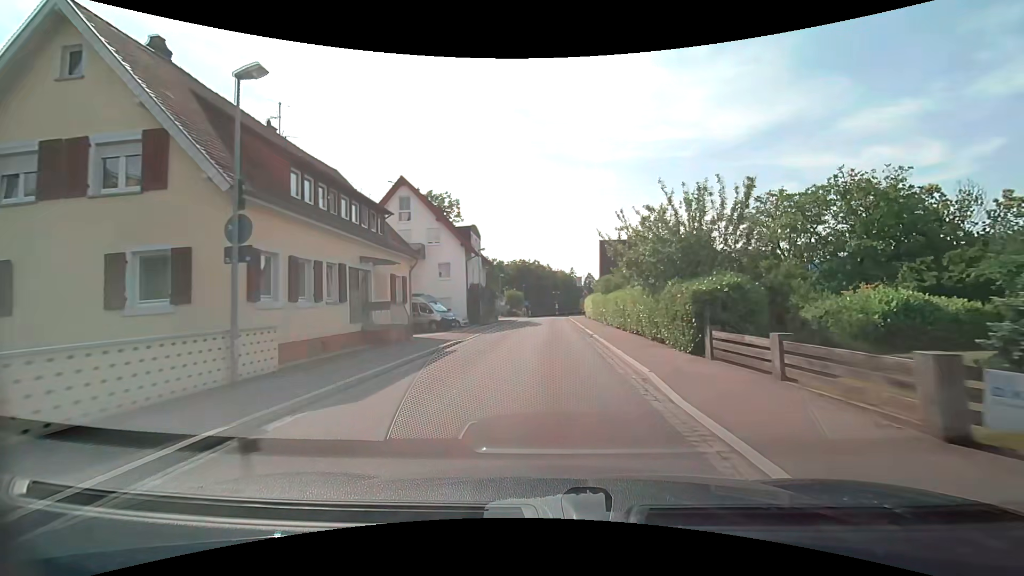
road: tertiary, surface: asphalt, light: Day
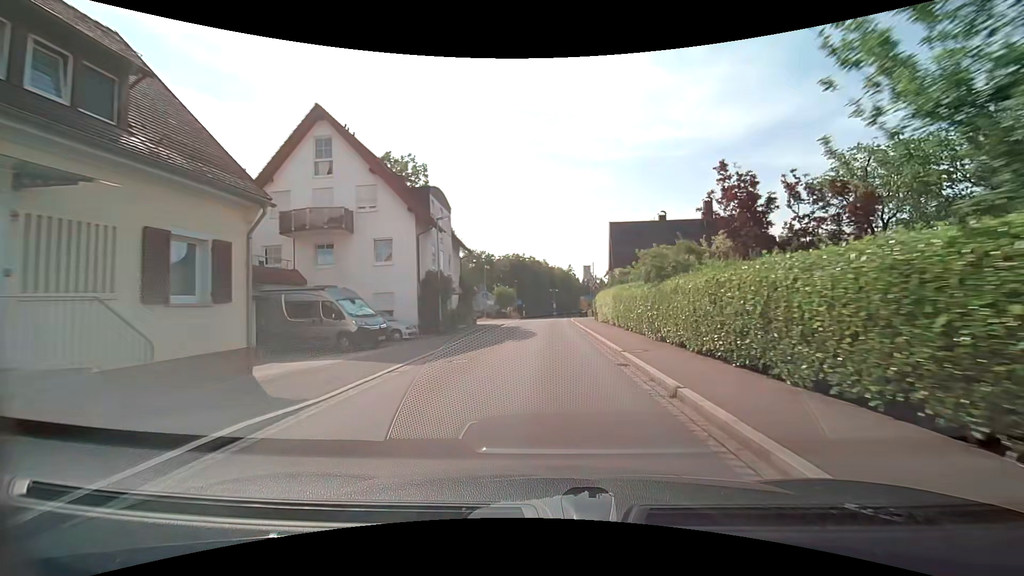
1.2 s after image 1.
(0.0, +14.1) m; 0°
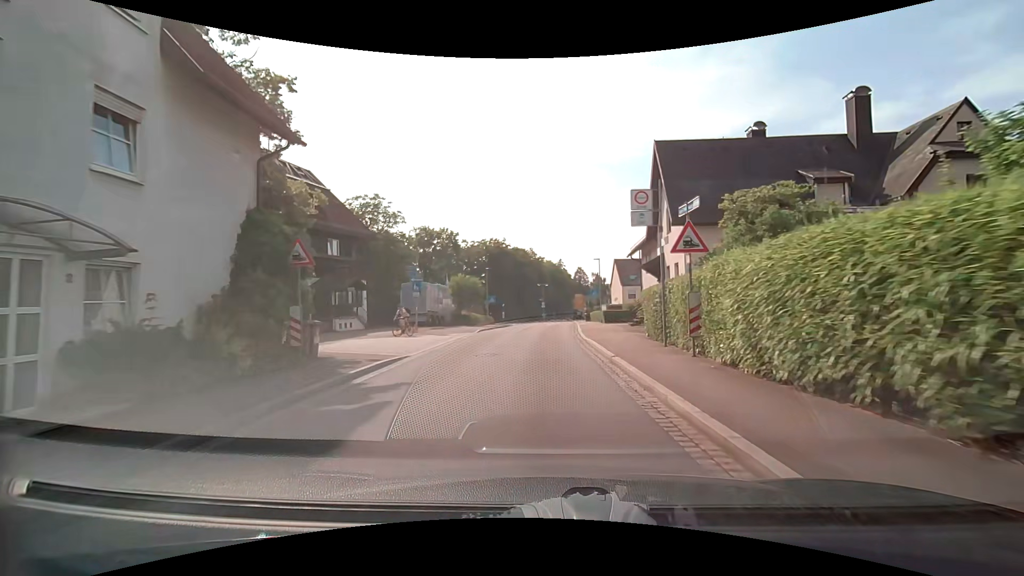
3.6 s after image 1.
(+0.4, +26.3) m; +2°
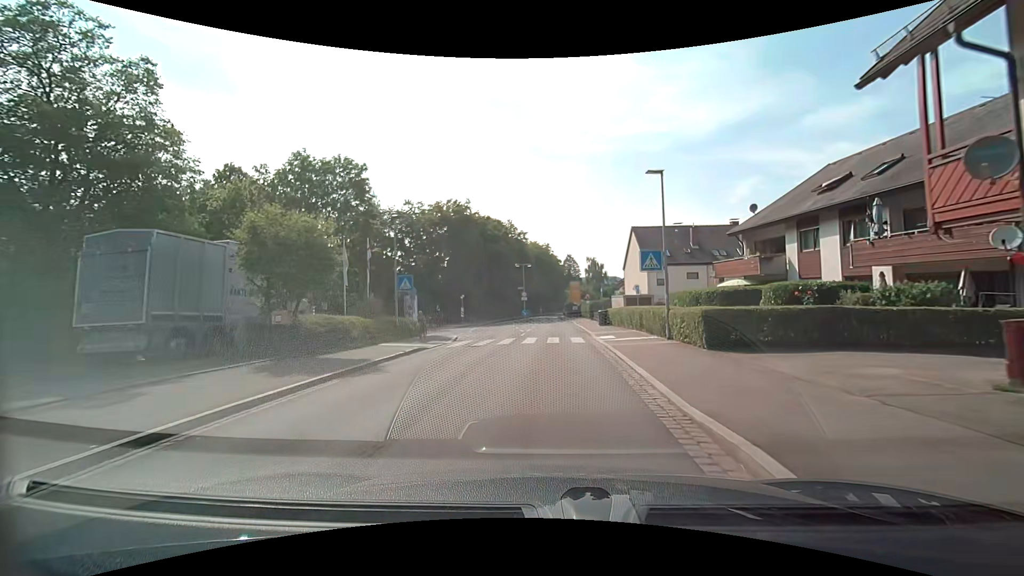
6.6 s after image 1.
(+0.3, +29.9) m; +1°
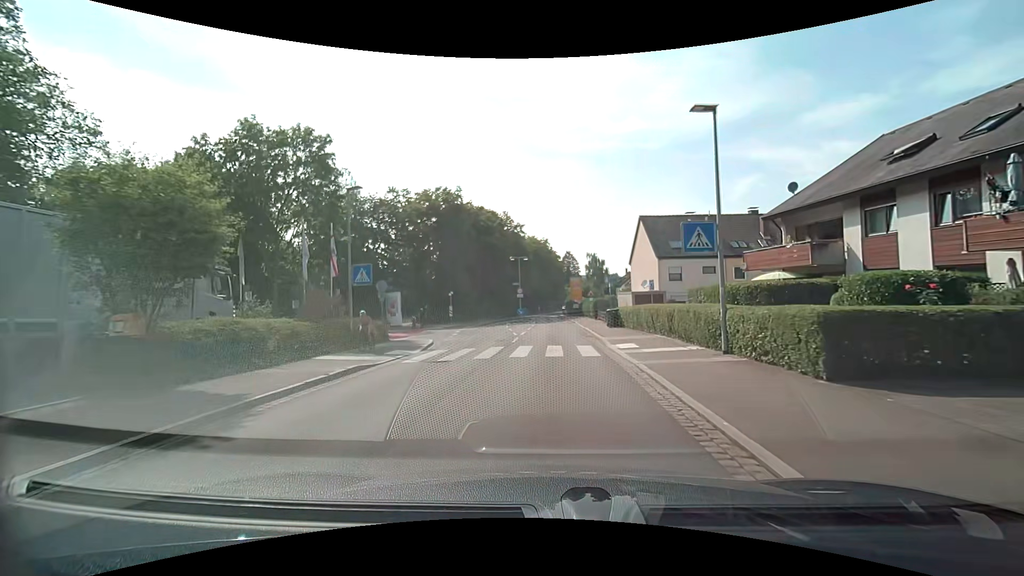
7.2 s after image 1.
(0.0, +5.7) m; 0°
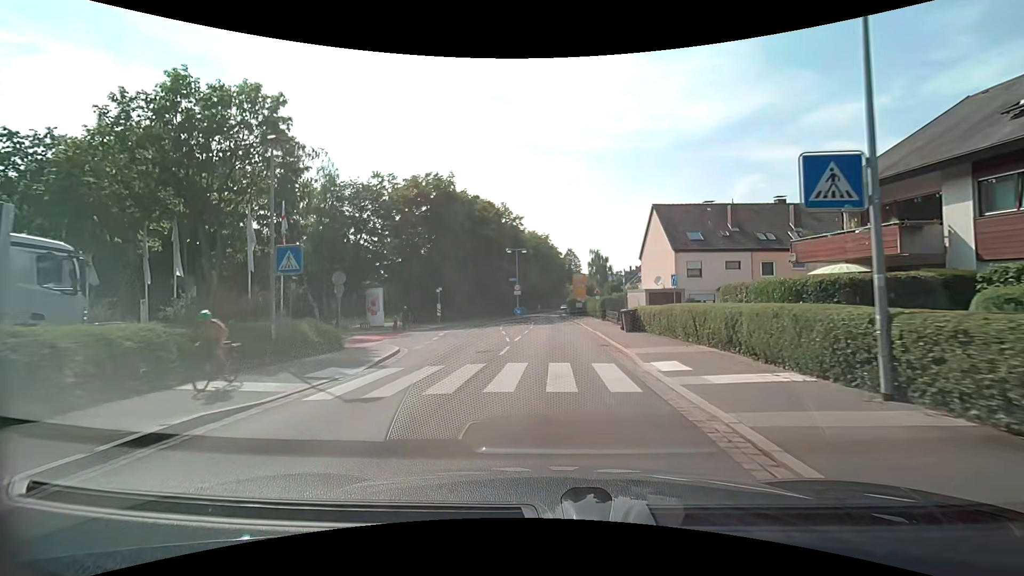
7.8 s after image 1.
(0.0, +5.6) m; 0°
